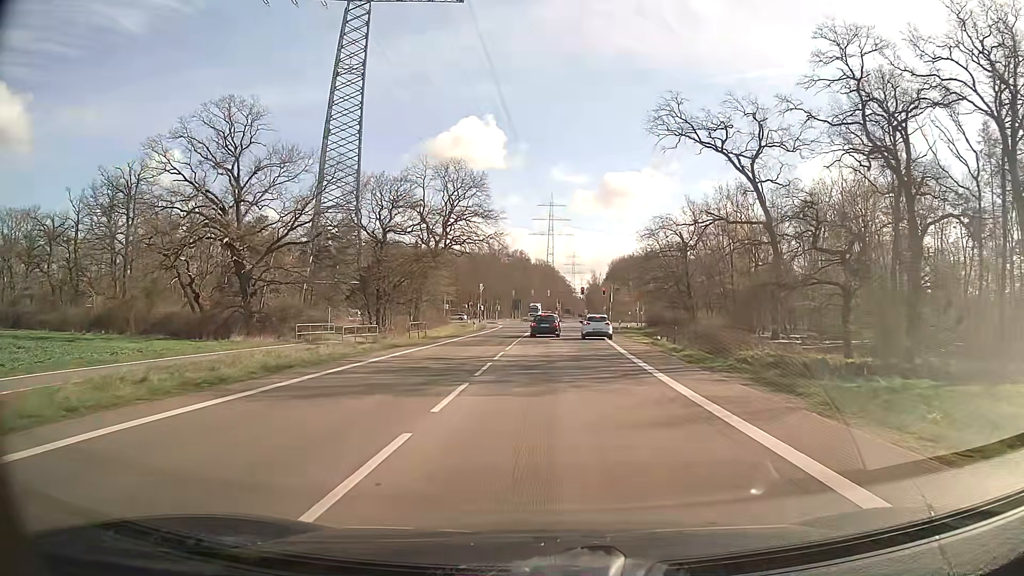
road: secondary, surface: asphalt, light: Day
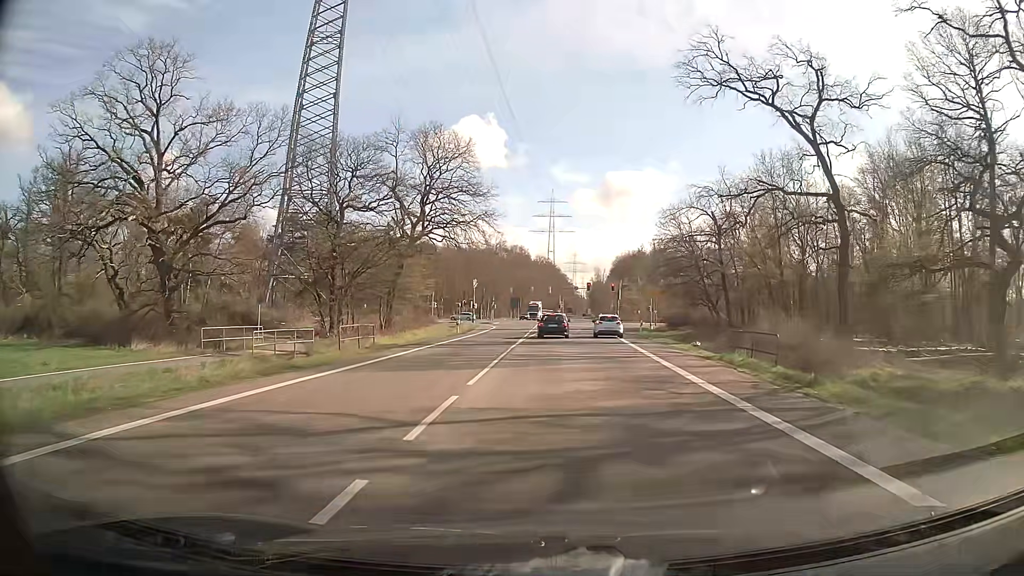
(0.0, +13.5) m; 0°
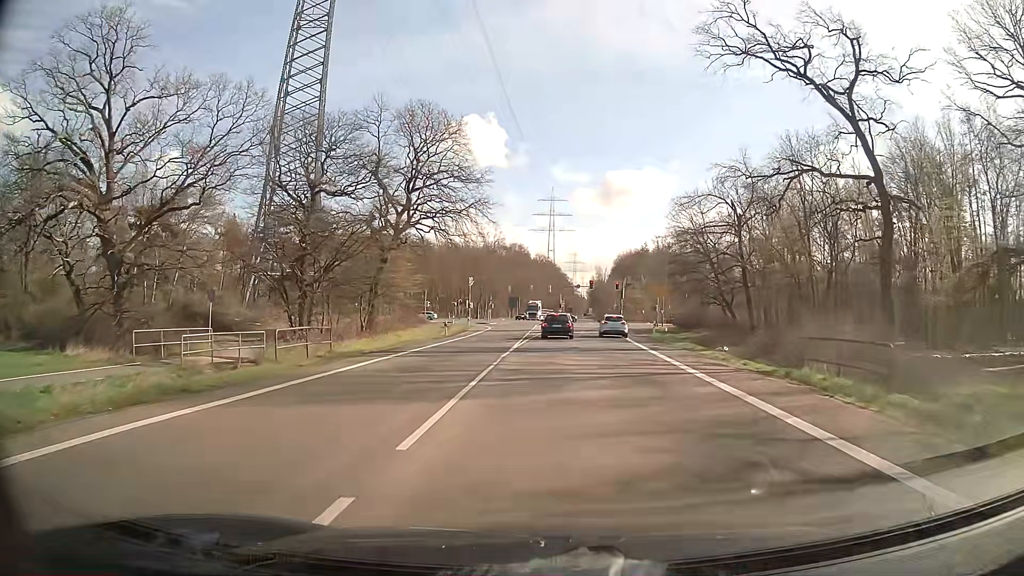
(0.0, +6.1) m; 0°
